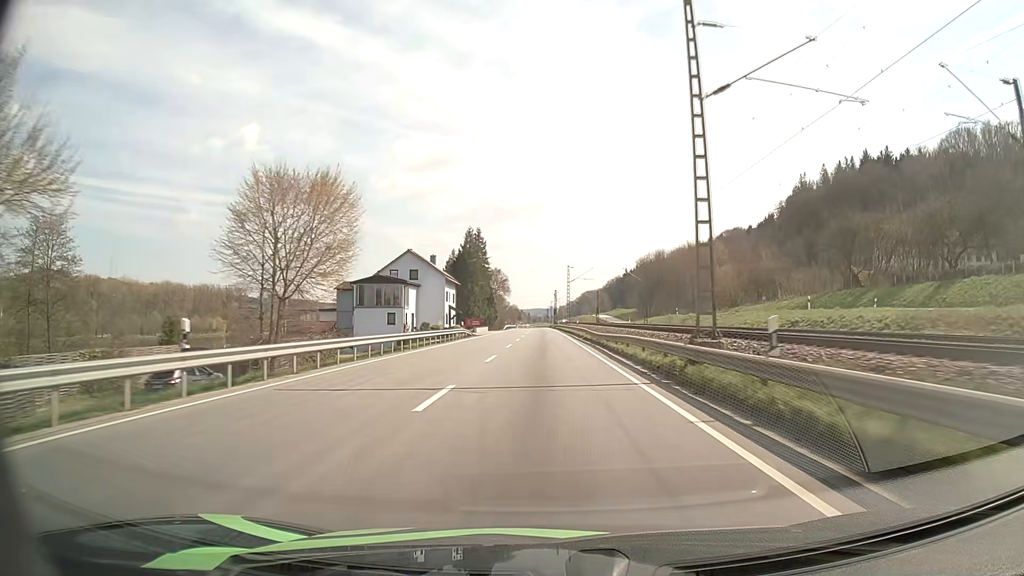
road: primary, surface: asphalt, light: Day
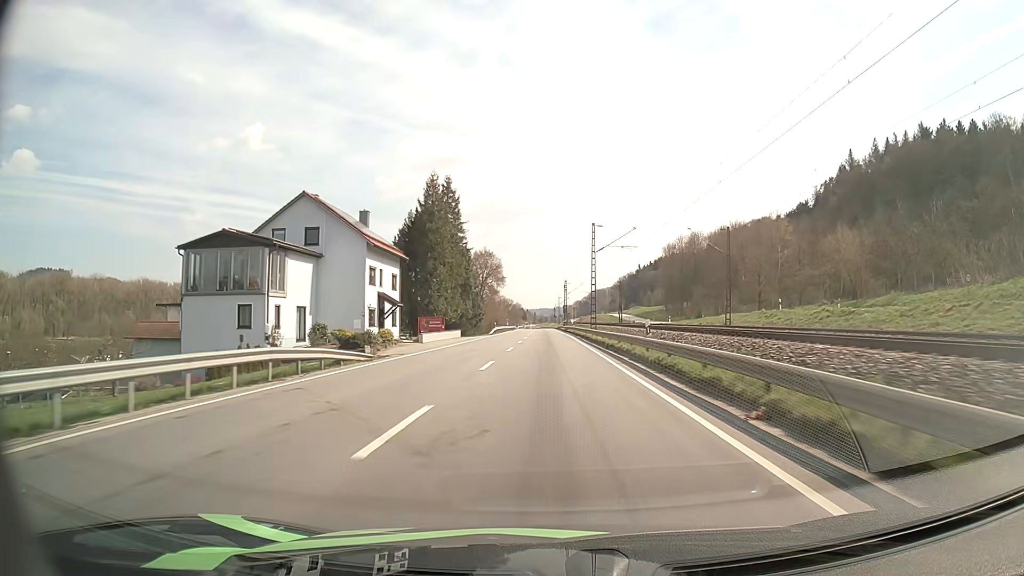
(-0.2, +40.3) m; -1°
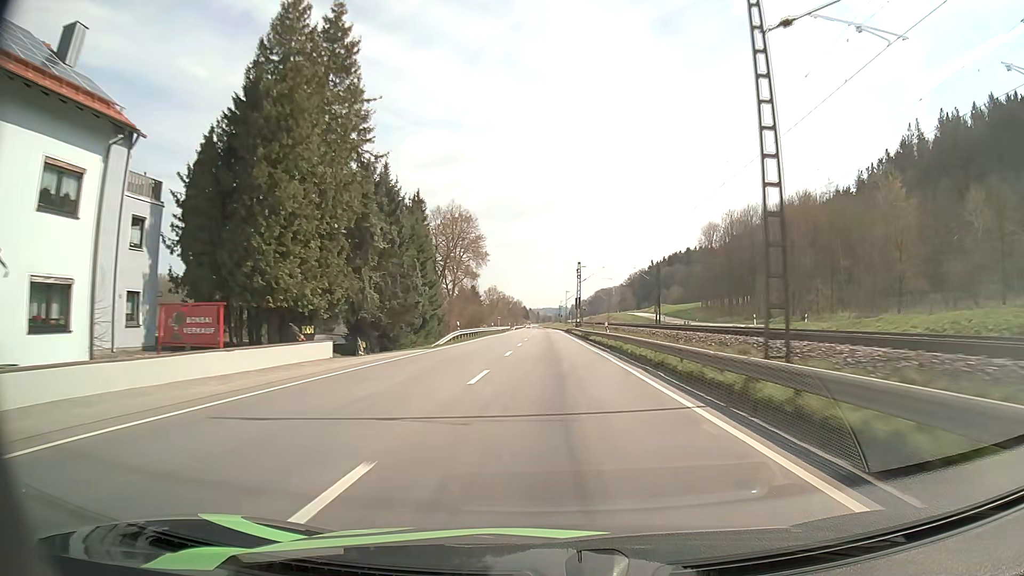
(-0.2, +41.2) m; 0°
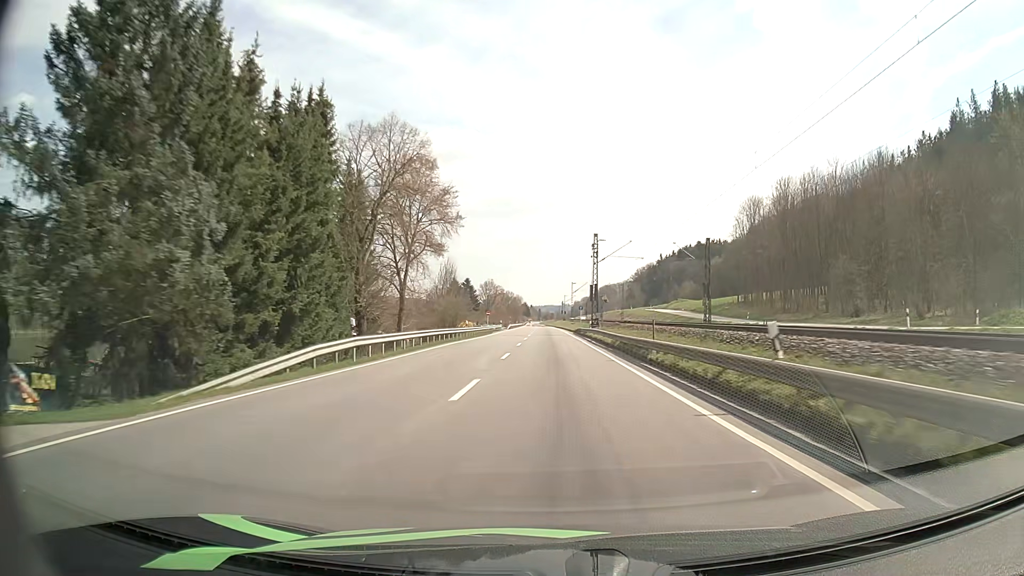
(-0.1, +27.8) m; 0°
(0, +10) (0, +20) (0, +30) (0, +40) (0, +50) (0, +60) (0, +70) (0, +80) (0, +90) (0, +100) m
